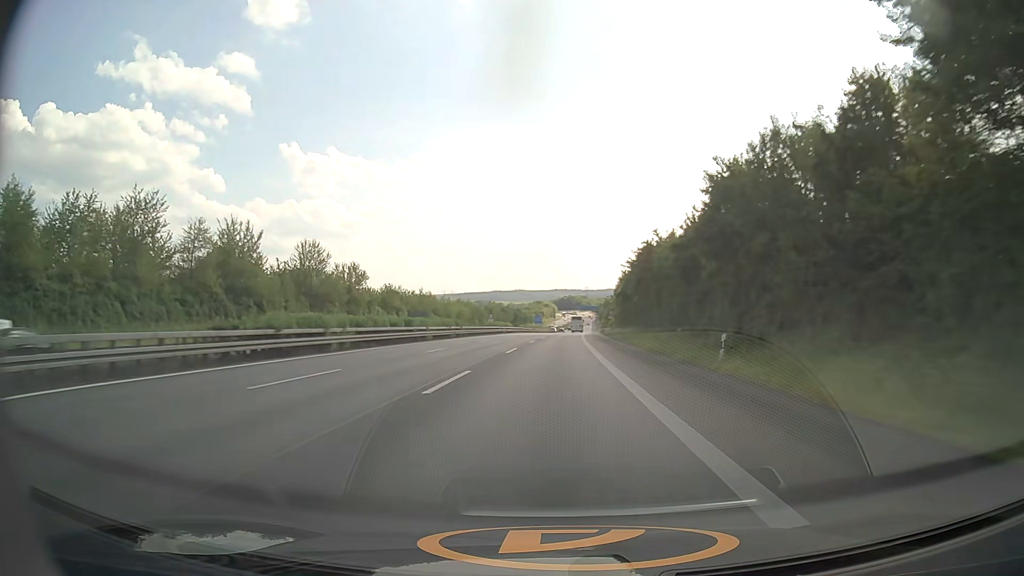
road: motorway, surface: asphalt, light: Day
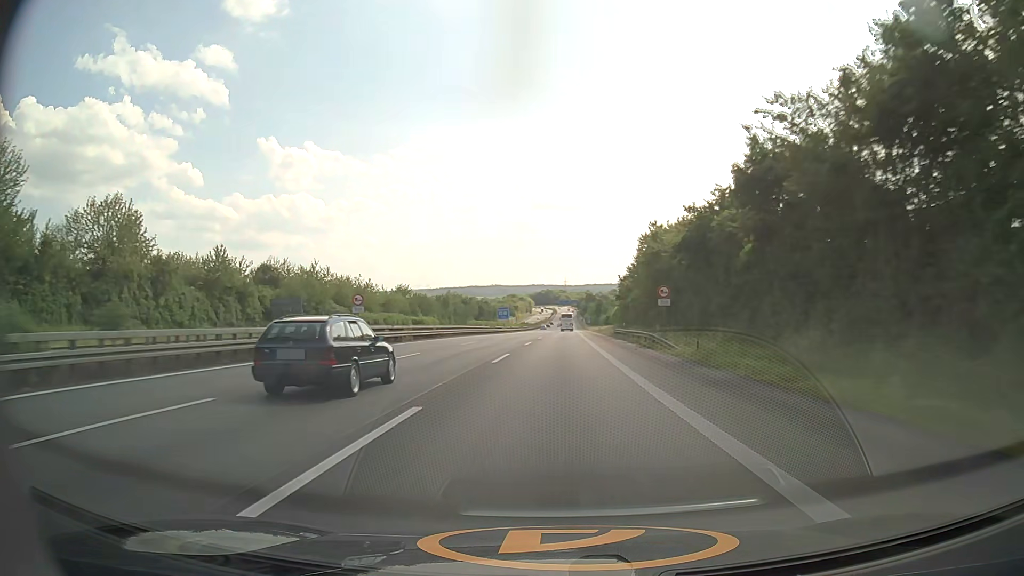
(+0.9, +61.6) m; +2°
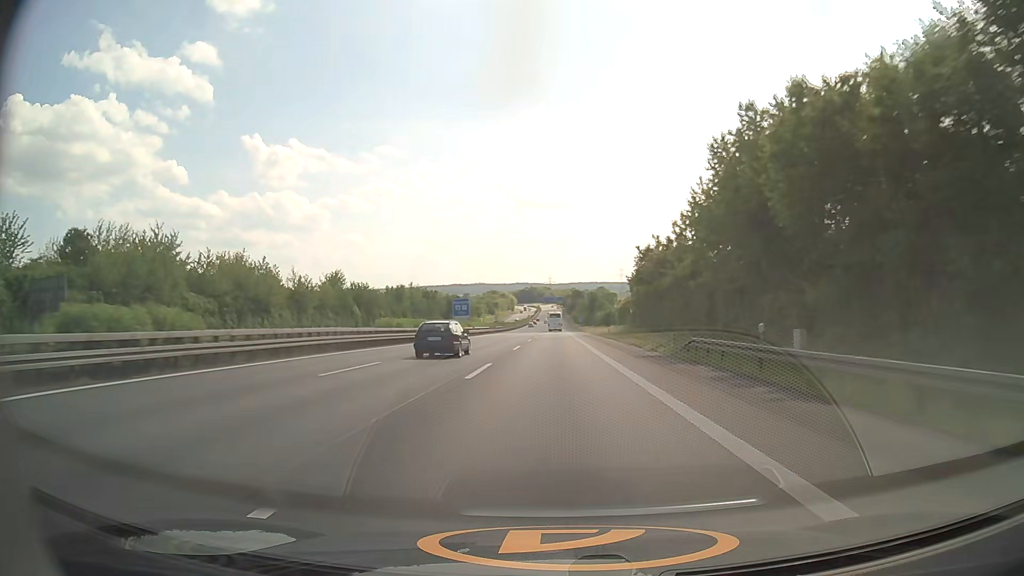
(+0.5, +41.0) m; +1°
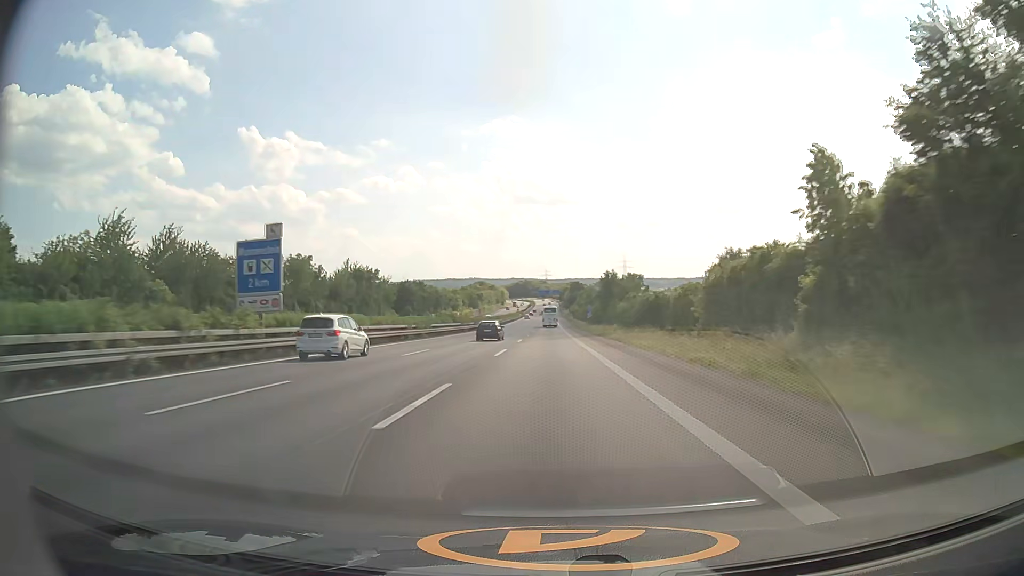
(+0.4, +61.3) m; 0°
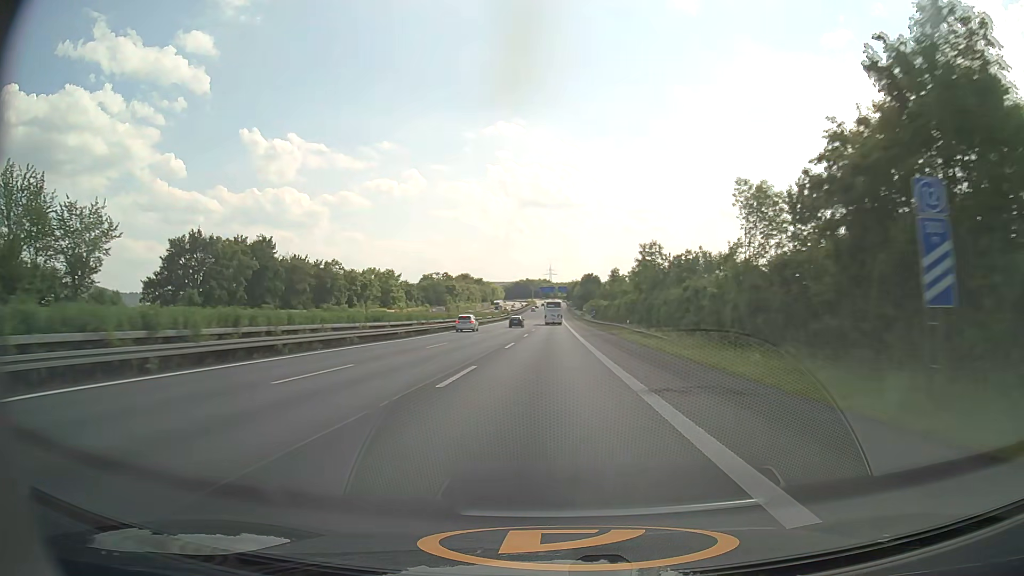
(0.0, +101.8) m; 0°
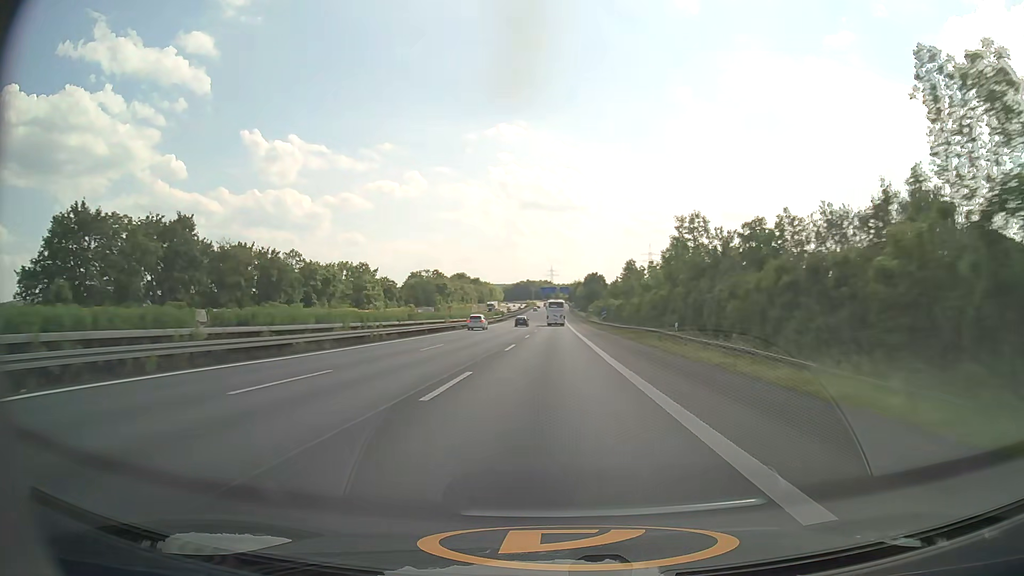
(0.0, +20.3) m; 0°
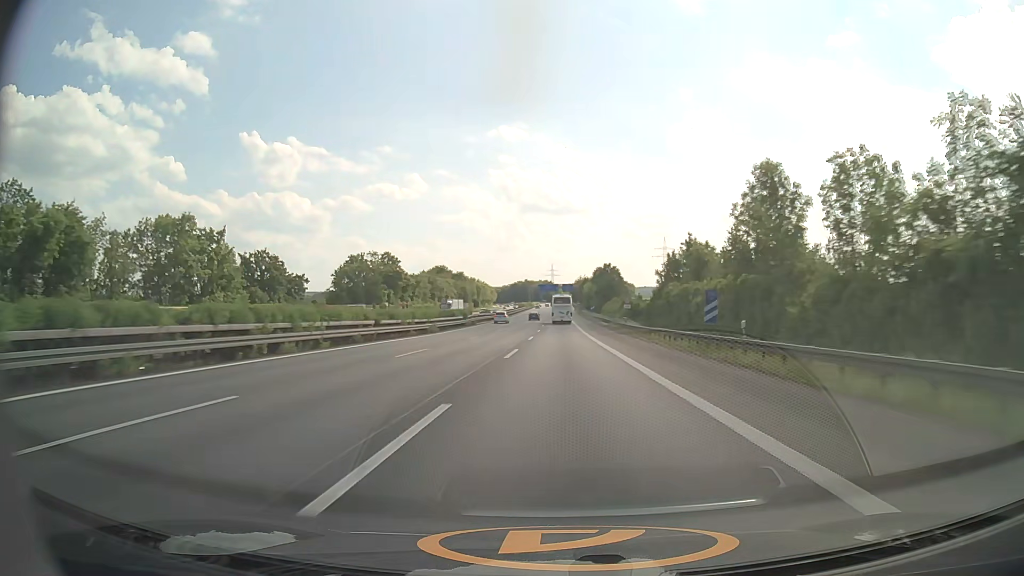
(-0.2, +60.2) m; 0°
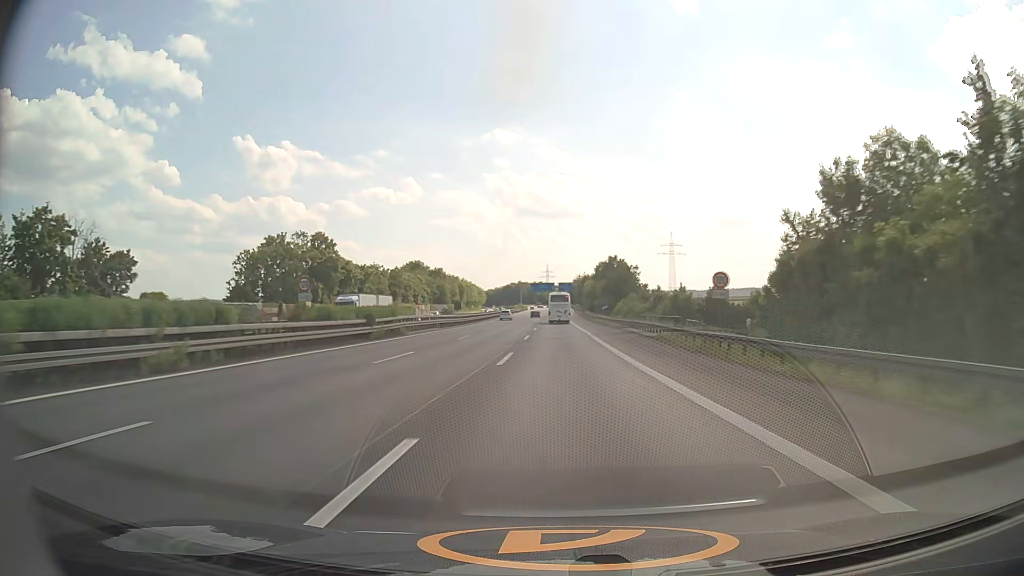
(+0.1, +38.9) m; 0°
(0, +10) (0, +20) (0, +30) (0, +40) (0, +50) (0, +60) (0, +70) (0, +80) (0, +90) (0, +100) m
